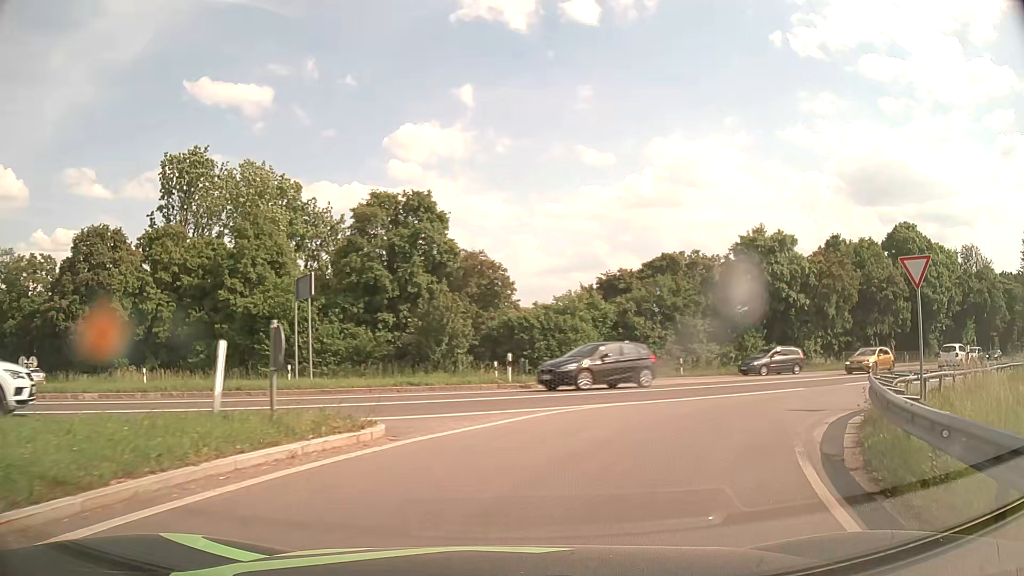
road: primary_link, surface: asphalt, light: Day
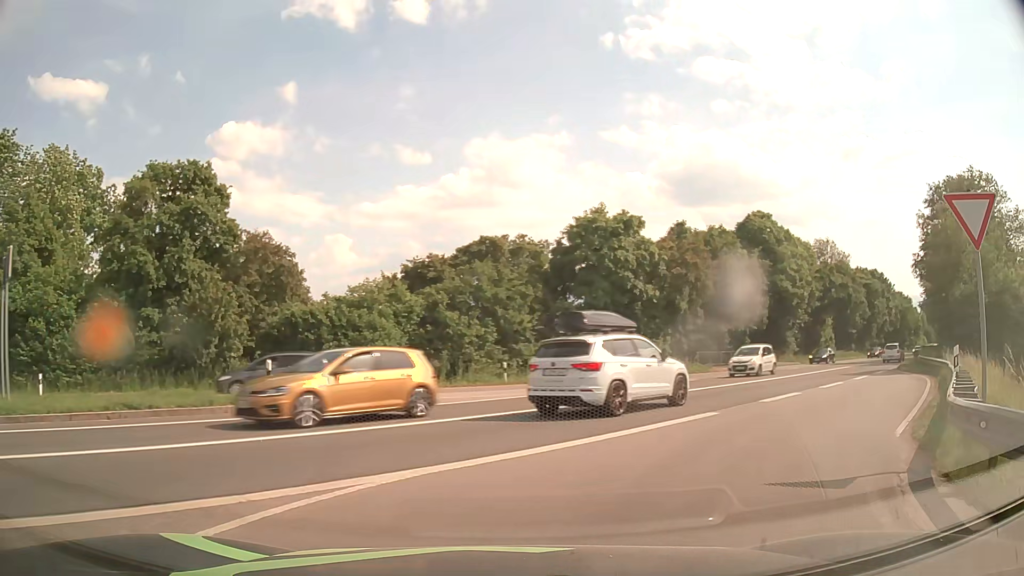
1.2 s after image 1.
(+0.9, +7.2) m; +16°
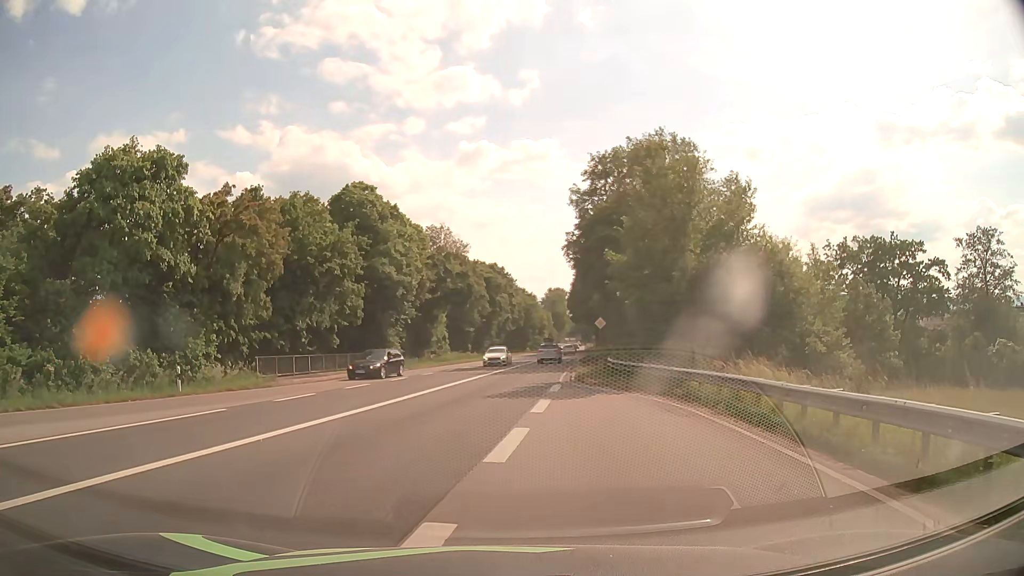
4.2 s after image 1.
(+4.6, +13.0) m; +34°
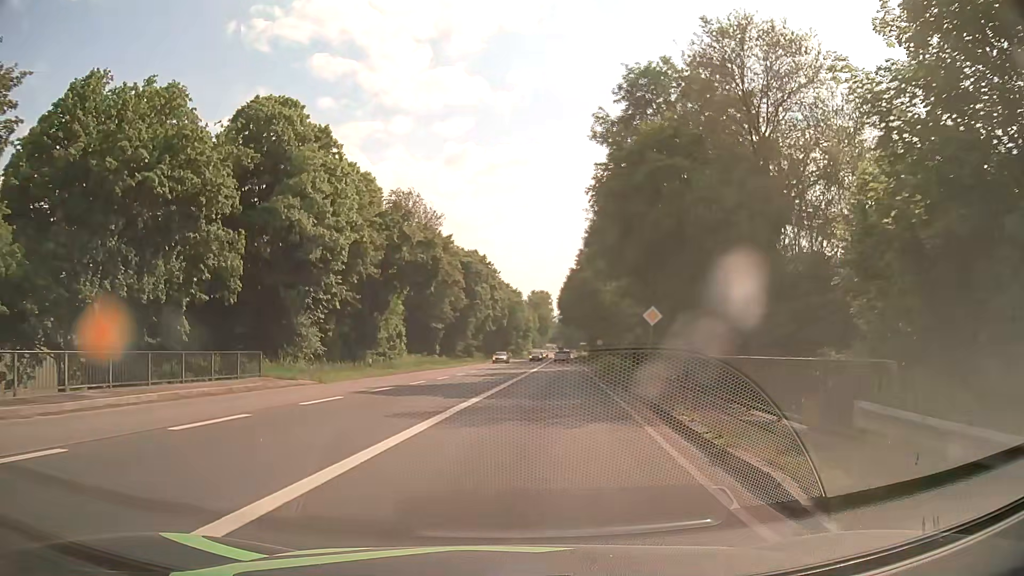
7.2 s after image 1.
(-0.3, +21.2) m; +2°
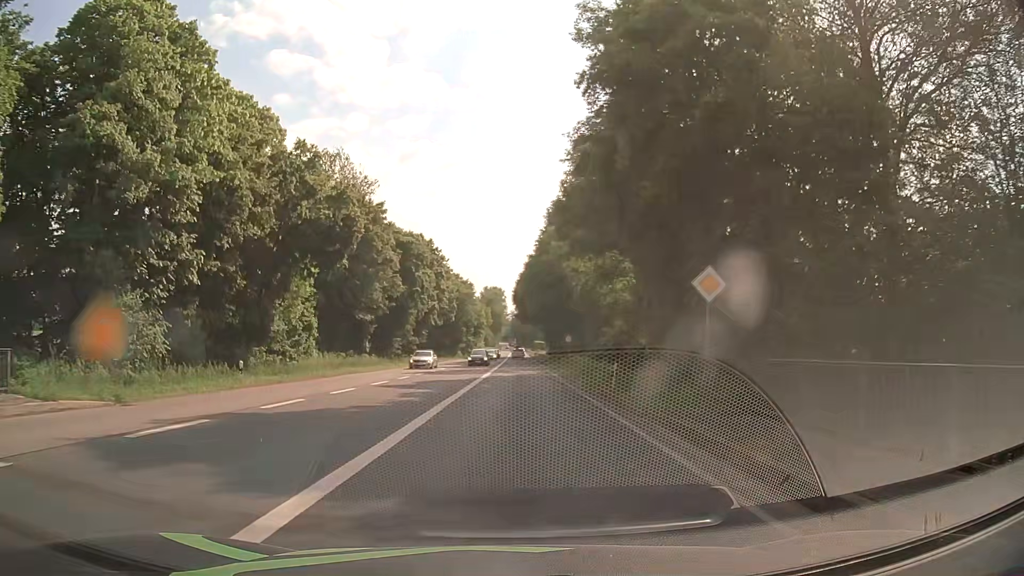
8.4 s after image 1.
(+0.4, +13.5) m; +4°
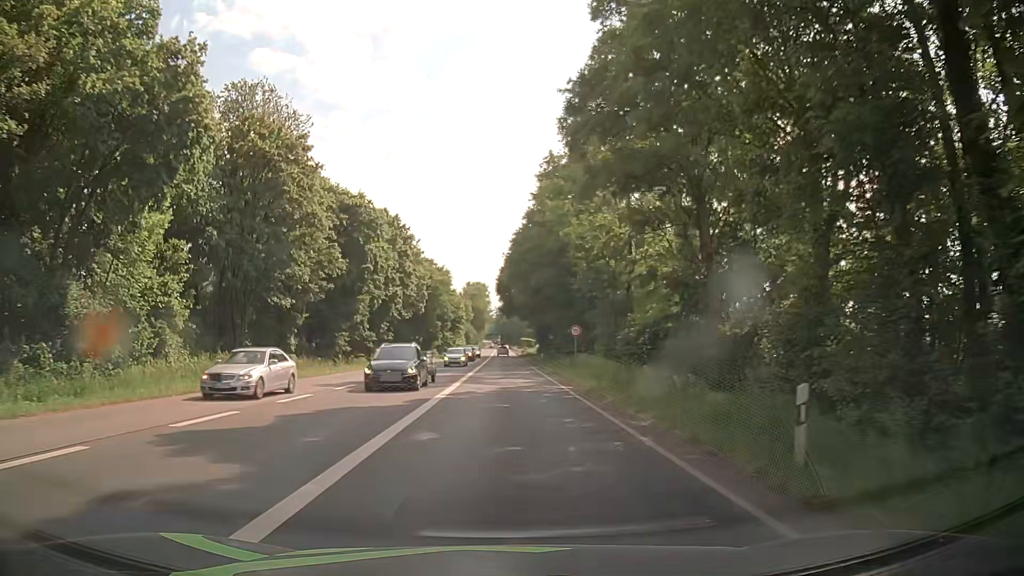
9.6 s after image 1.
(+0.2, +16.4) m; +1°
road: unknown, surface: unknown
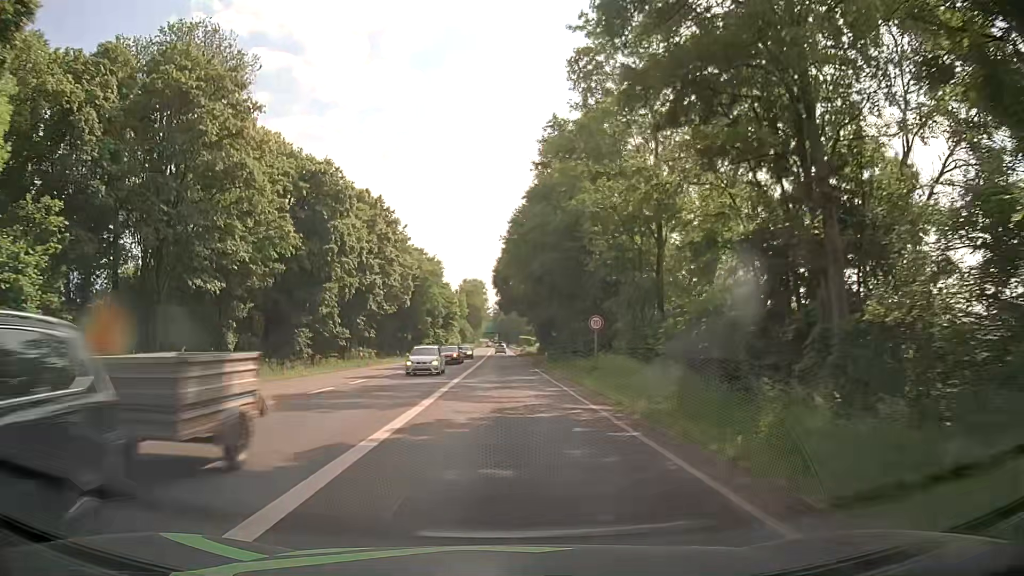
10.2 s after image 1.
(0.0, +9.2) m; 0°
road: primary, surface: asphalt
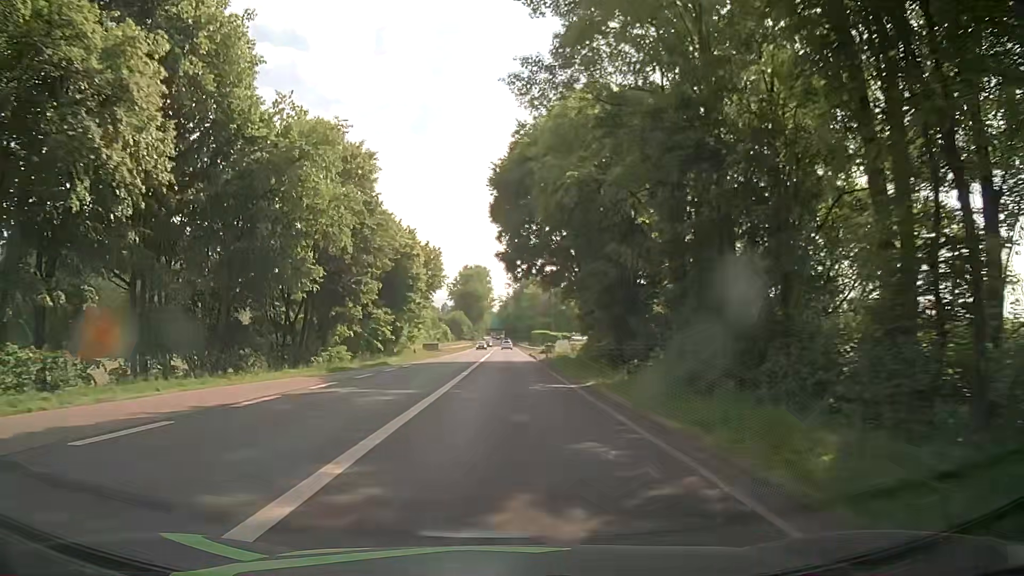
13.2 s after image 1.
(-0.3, +48.5) m; 0°
(0, +10) (0, +20) (0, +30) (0, +40) (0, +50) (0, +60) (0, +70) (0, +80) (0, +90) (0, +100) m
